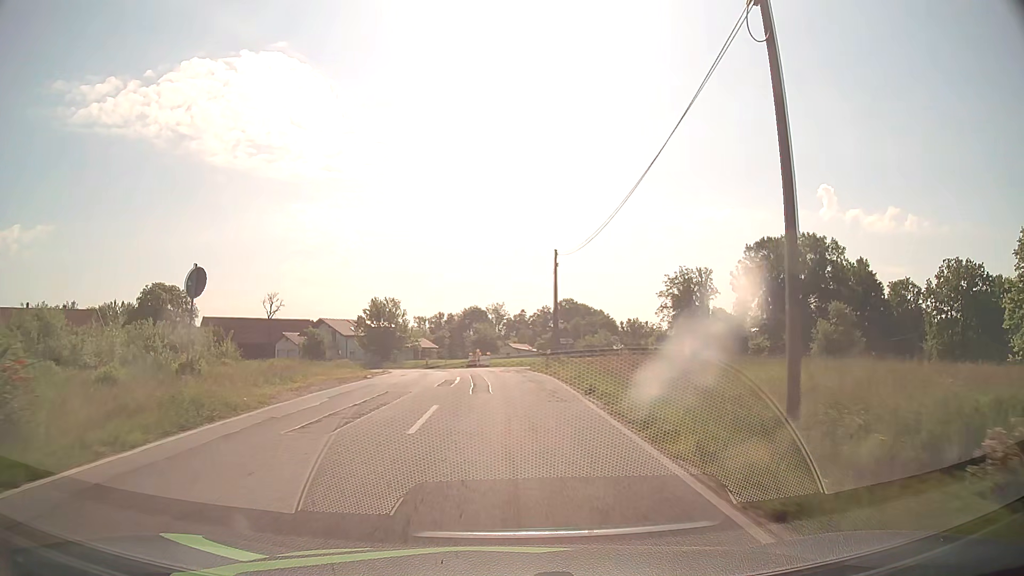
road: tertiary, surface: asphalt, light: Day
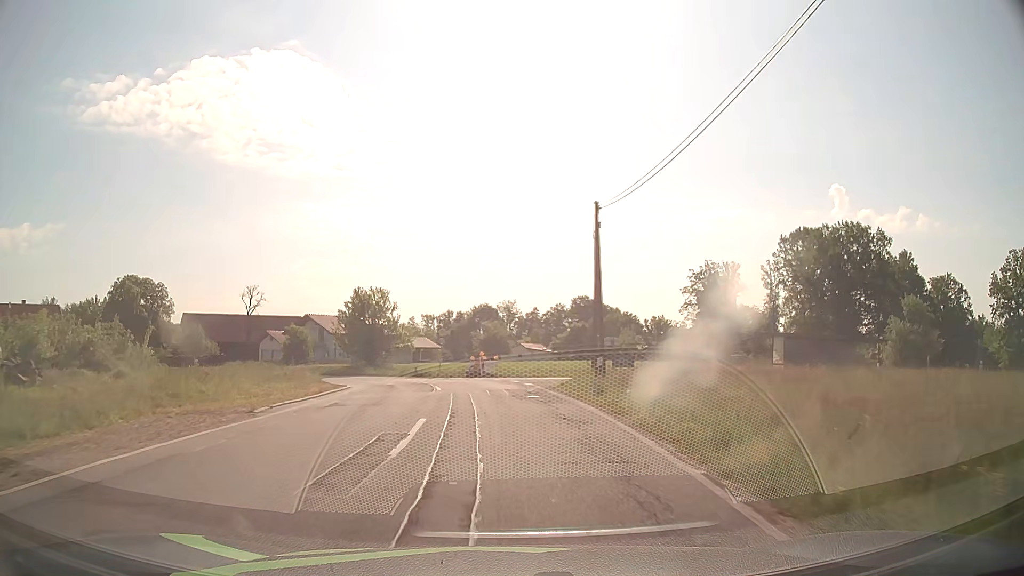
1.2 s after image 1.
(+0.1, +13.4) m; 0°
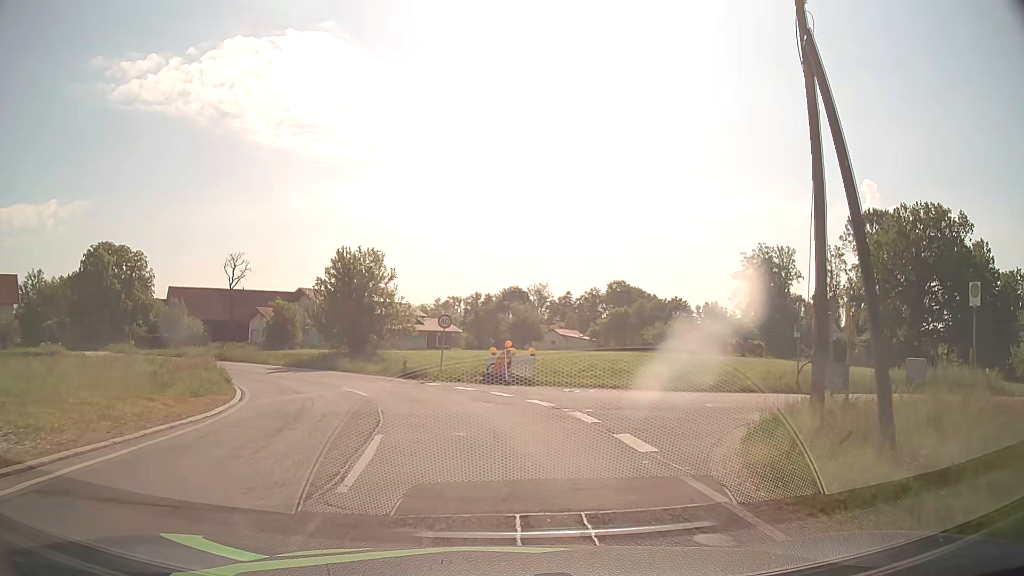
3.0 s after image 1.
(-0.4, +15.8) m; -2°
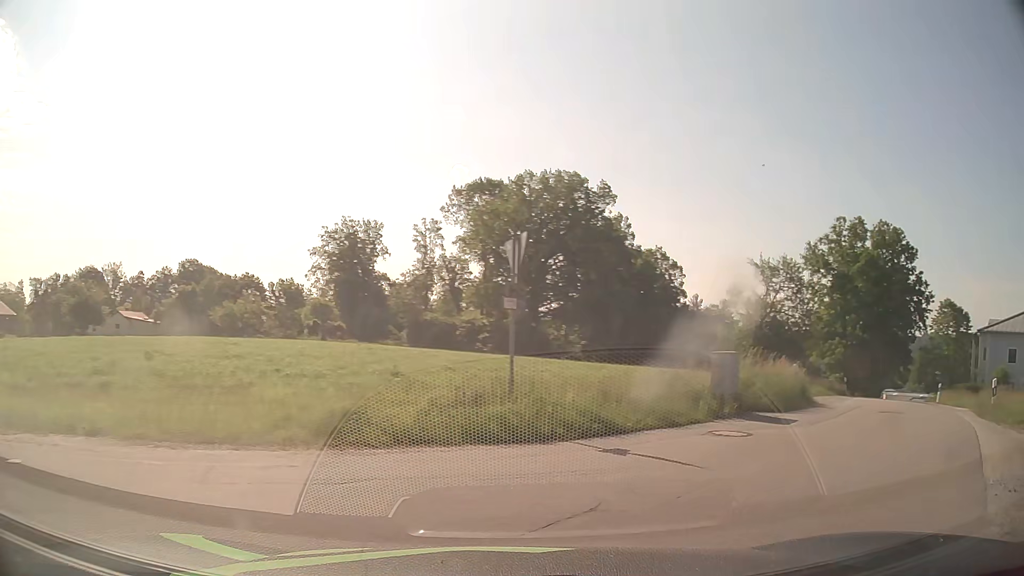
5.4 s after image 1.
(+2.2, +12.7) m; +34°
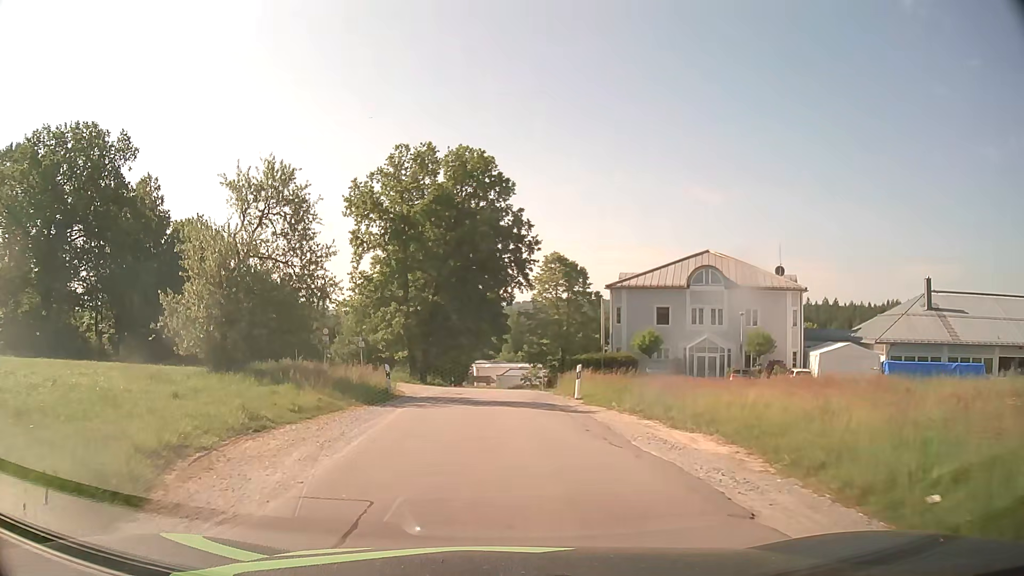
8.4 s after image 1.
(+9.6, +15.5) m; +38°
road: unclassified
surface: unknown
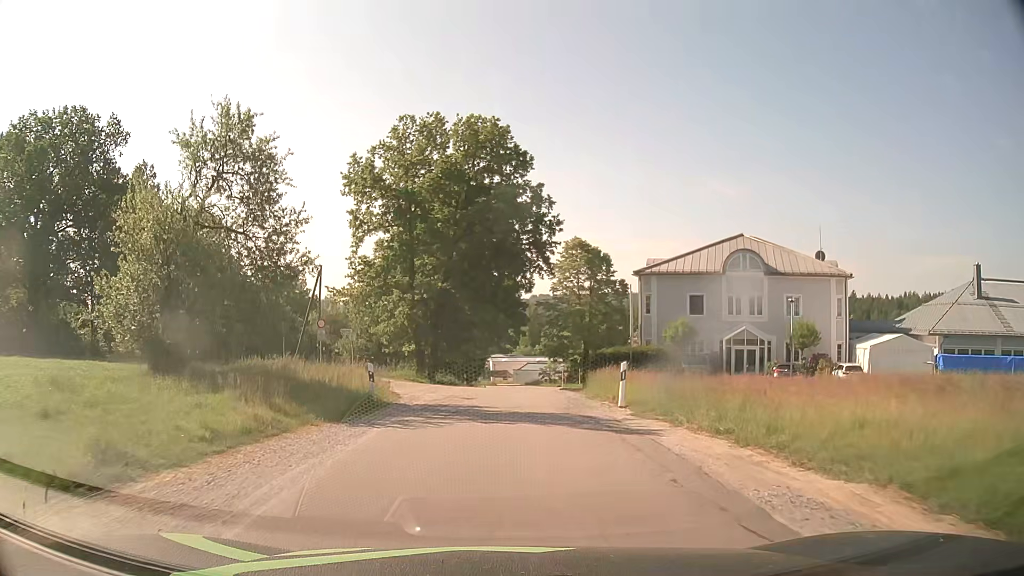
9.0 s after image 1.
(-0.1, +5.4) m; -2°
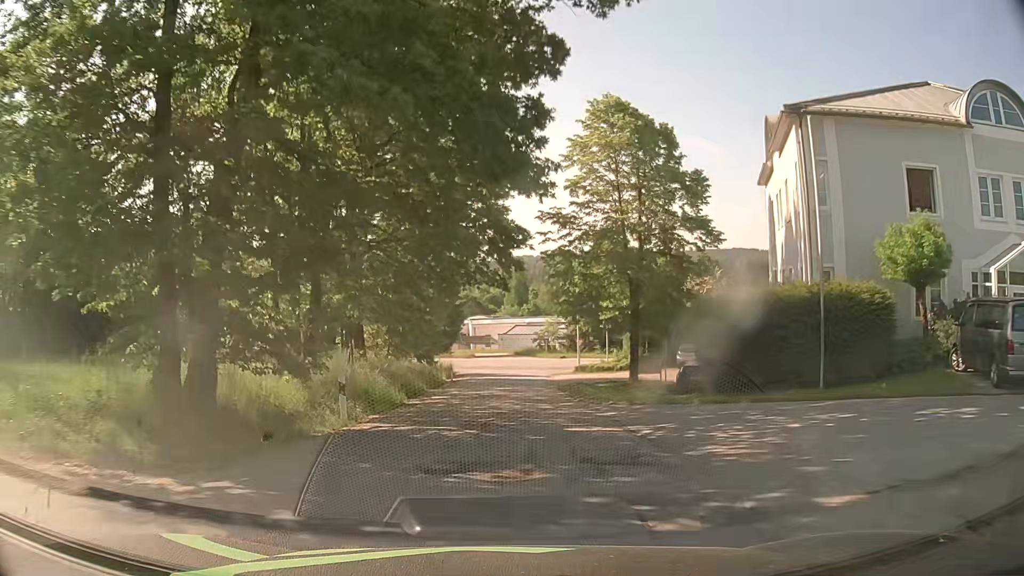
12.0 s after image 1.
(+0.1, +31.3) m; +2°
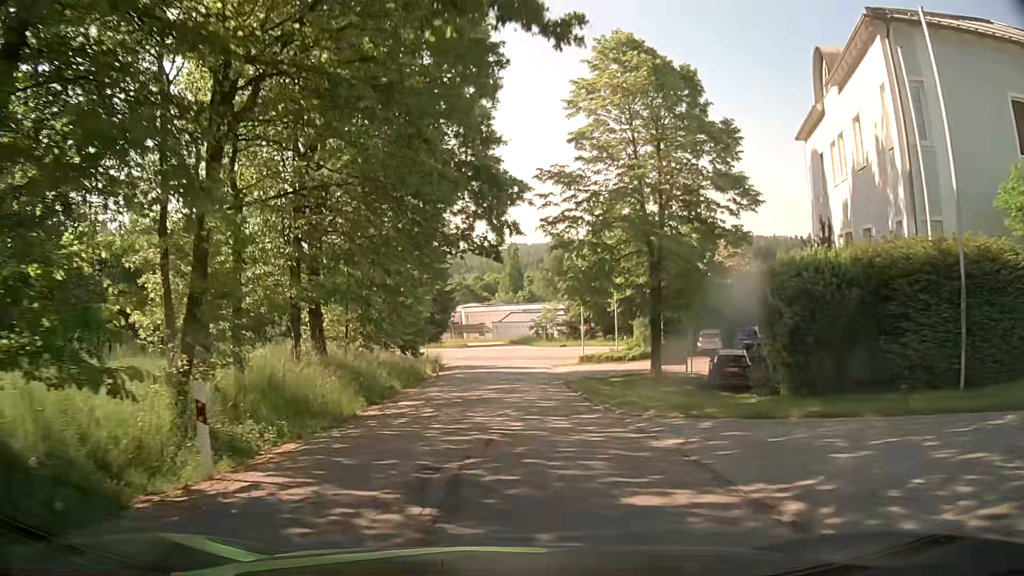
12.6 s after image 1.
(0.0, +6.4) m; -1°
(0, +10) (0, +20) (+1, +30) (+1, +40) (+2, +50) (+3, +60) (-2, +68) (-11, +73) (-21, +76) (-30, +80) m
